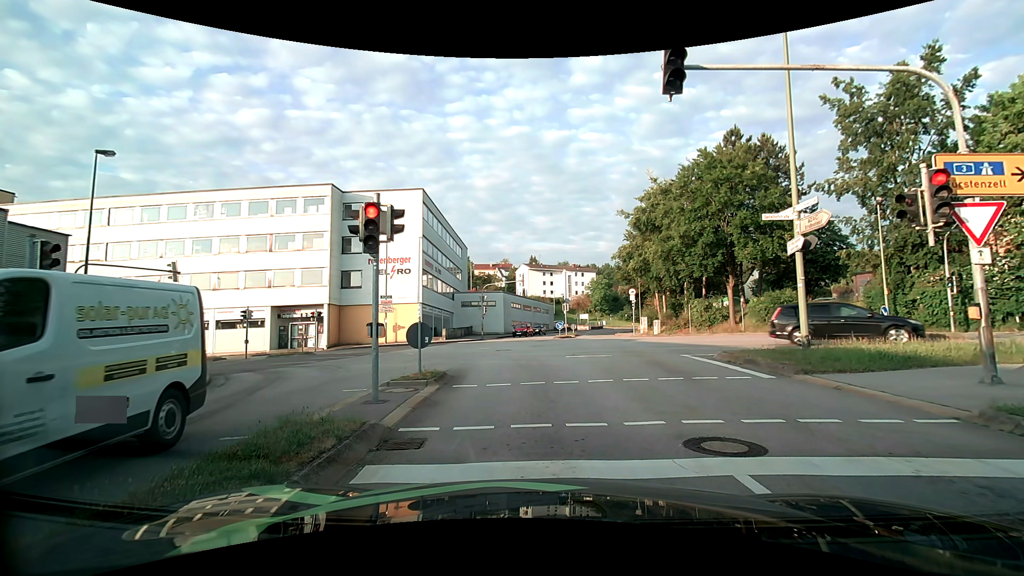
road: tertiary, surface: asphalt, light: Day
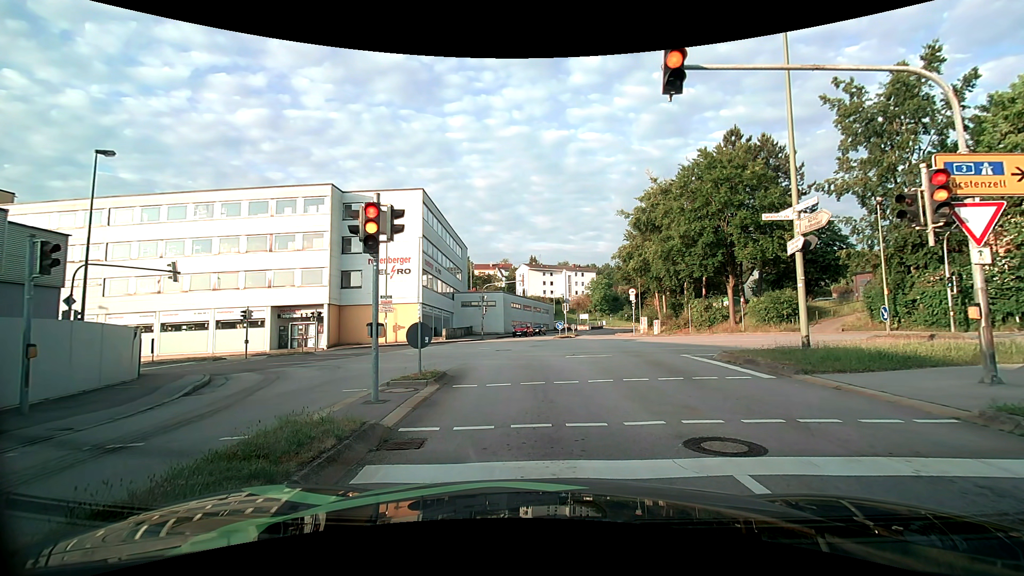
(0.0, 0.0) m; 0°
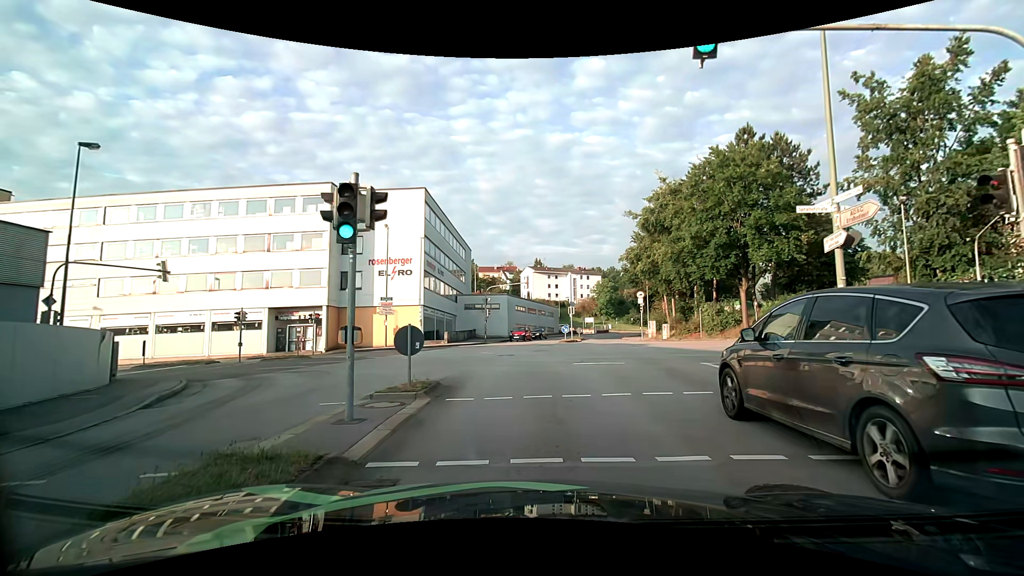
(0.0, +1.6) m; +1°
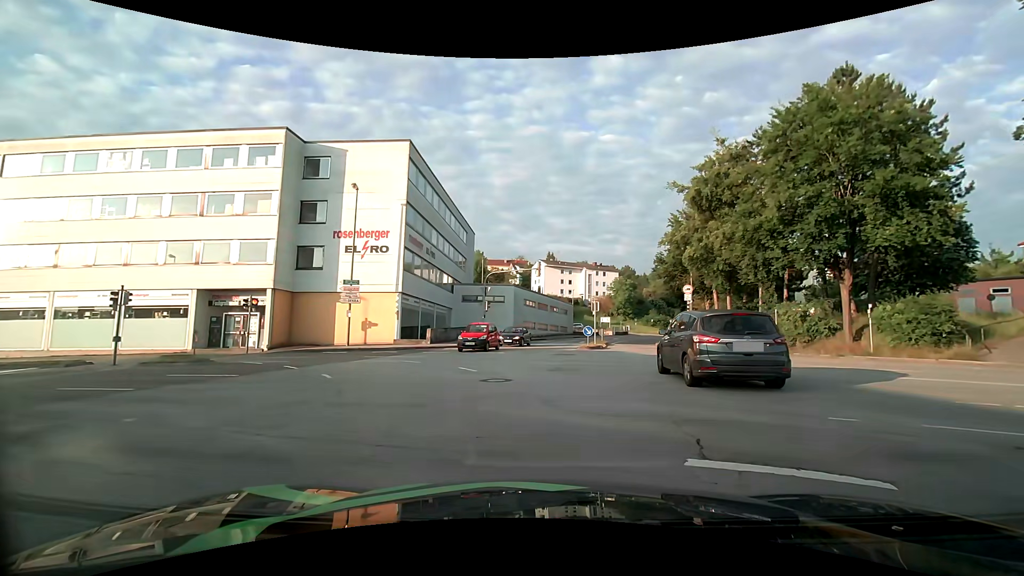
(-0.4, +10.8) m; -2°
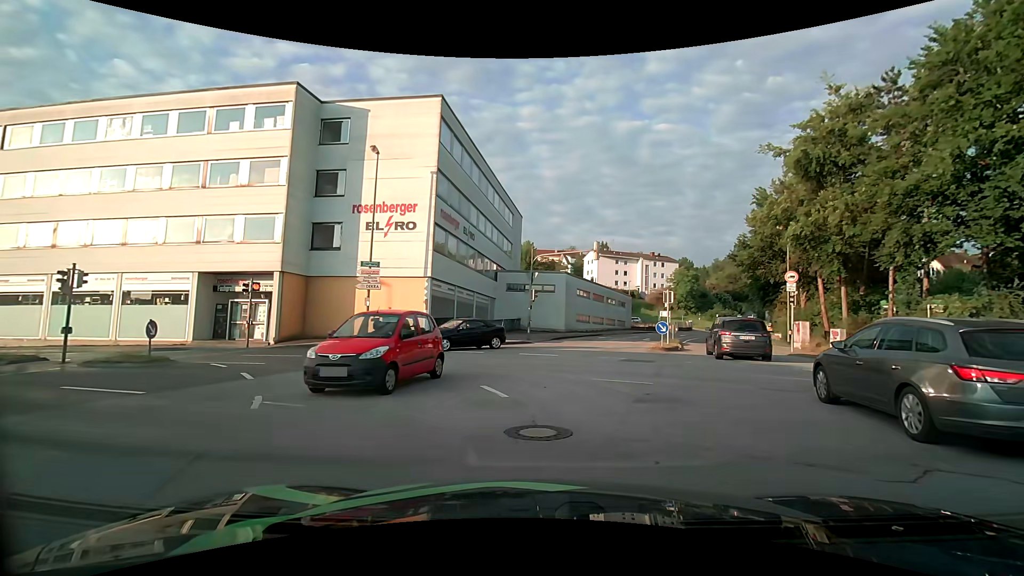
(-0.2, +6.0) m; -7°
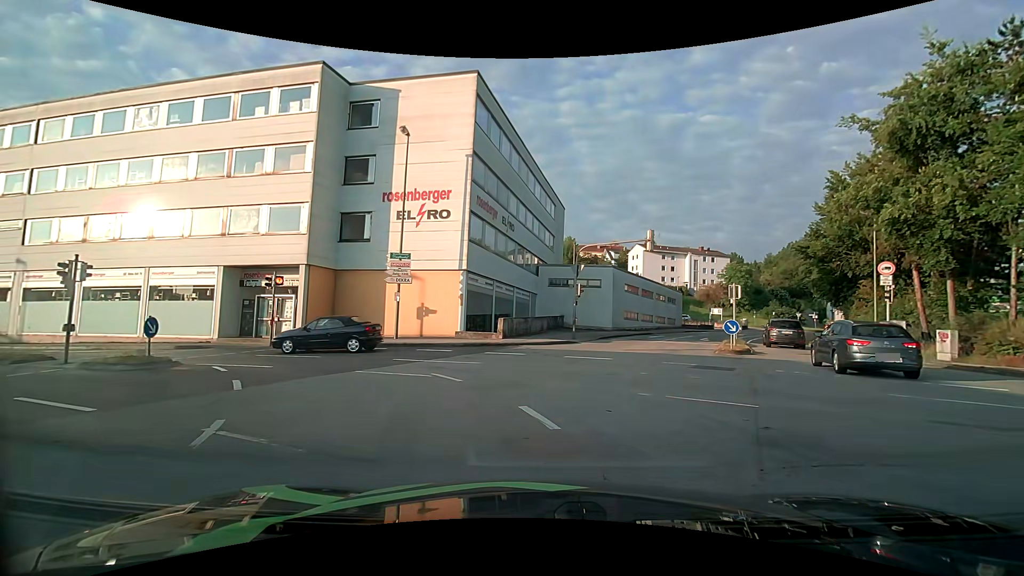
(0.0, +2.6) m; -4°
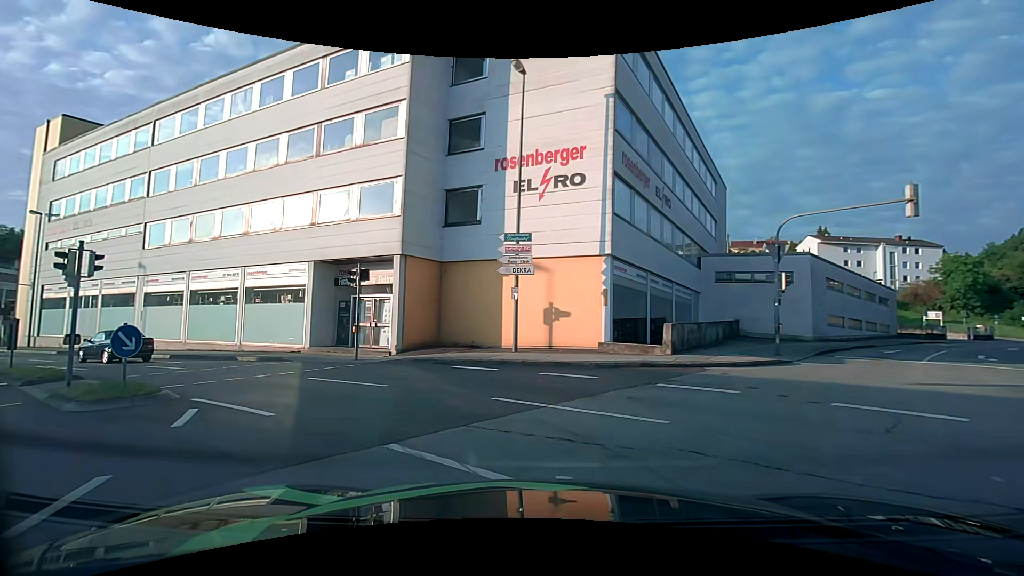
(-0.8, +7.6) m; -15°
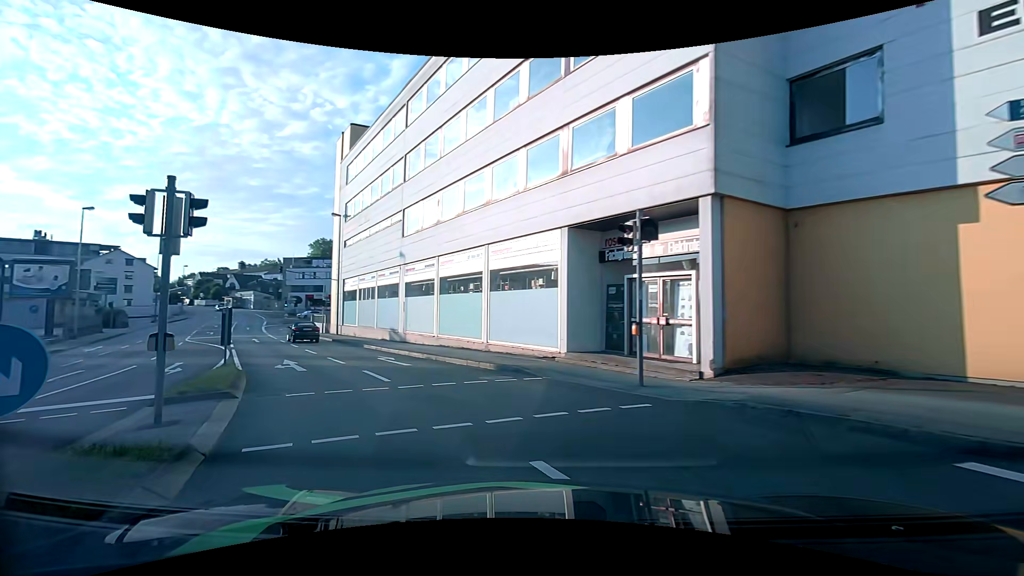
(-2.3, +8.6) m; -30°
(-3, +10) (-8, +18) (-14, +26) (-19, +35) (-25, +43) (-30, +51) (-35, +60) (-40, +68) (-45, +77) (-51, +86) m
